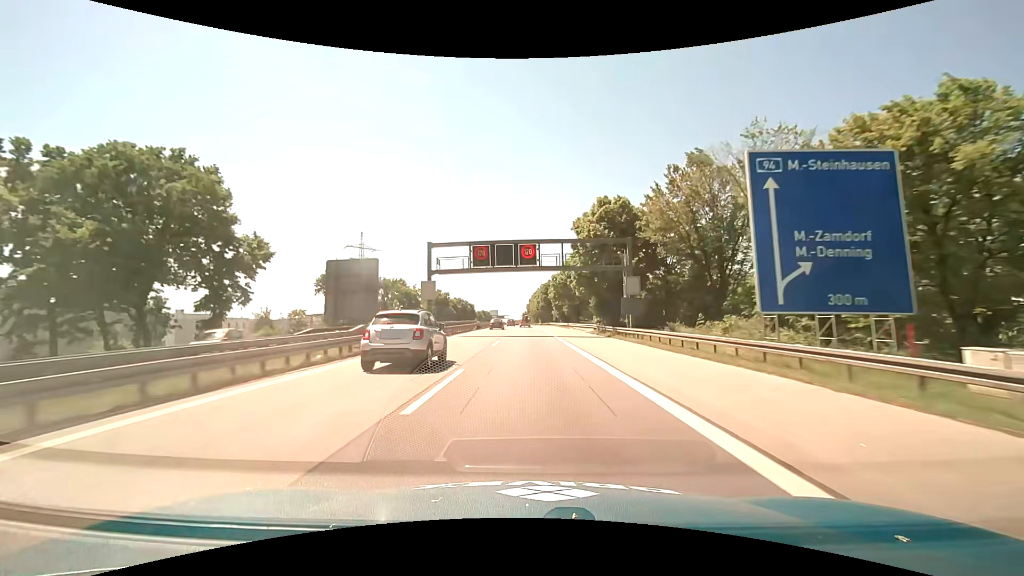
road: motorway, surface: asphalt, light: Day
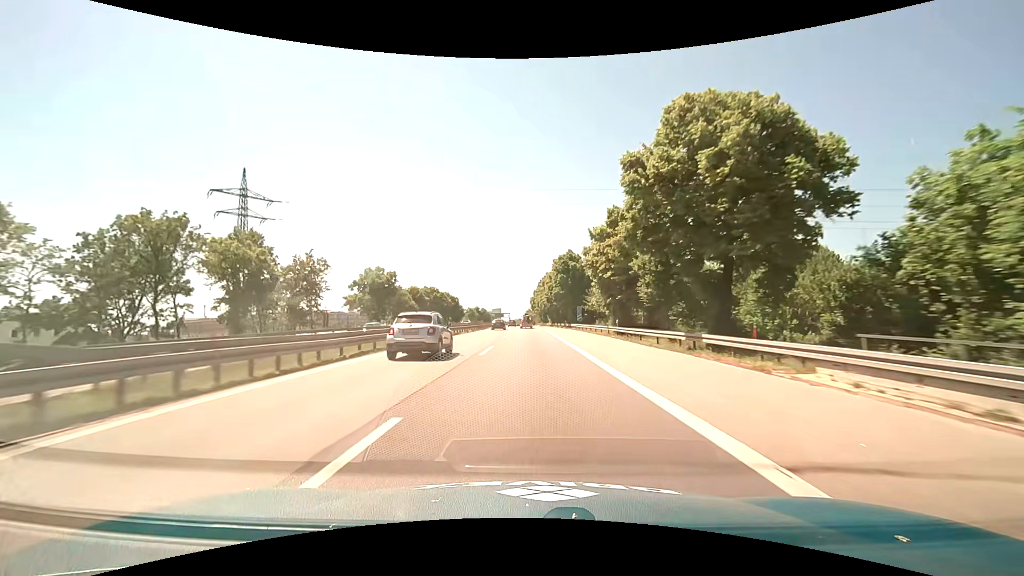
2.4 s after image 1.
(-0.4, +60.2) m; -1°
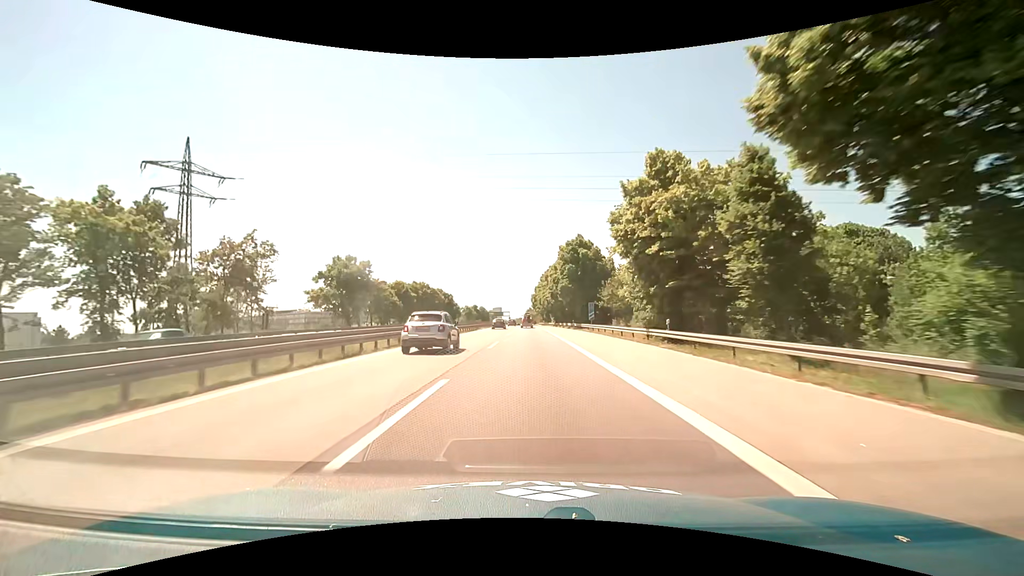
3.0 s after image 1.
(0.0, +13.8) m; 0°
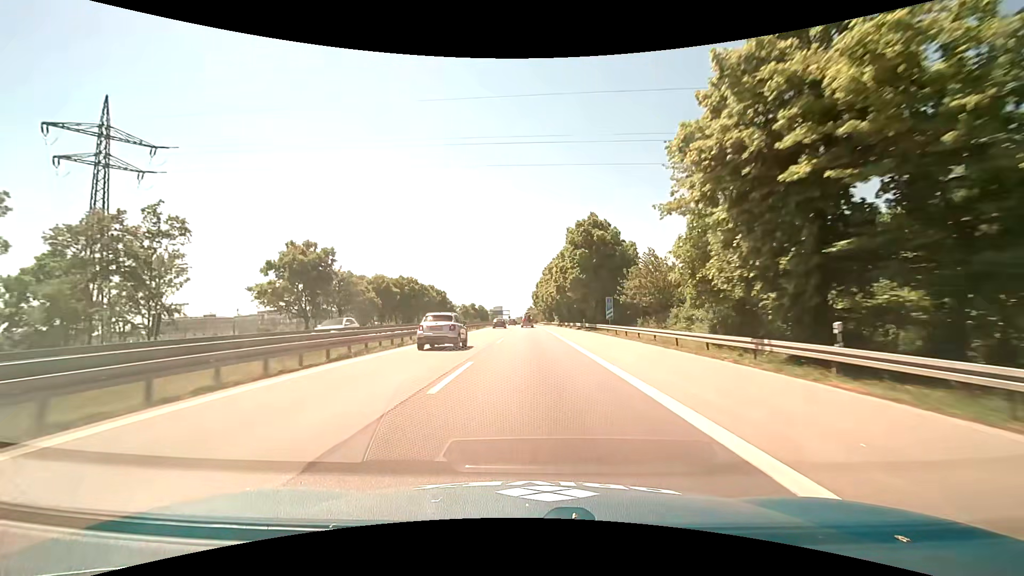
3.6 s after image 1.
(0.0, +13.5) m; 0°
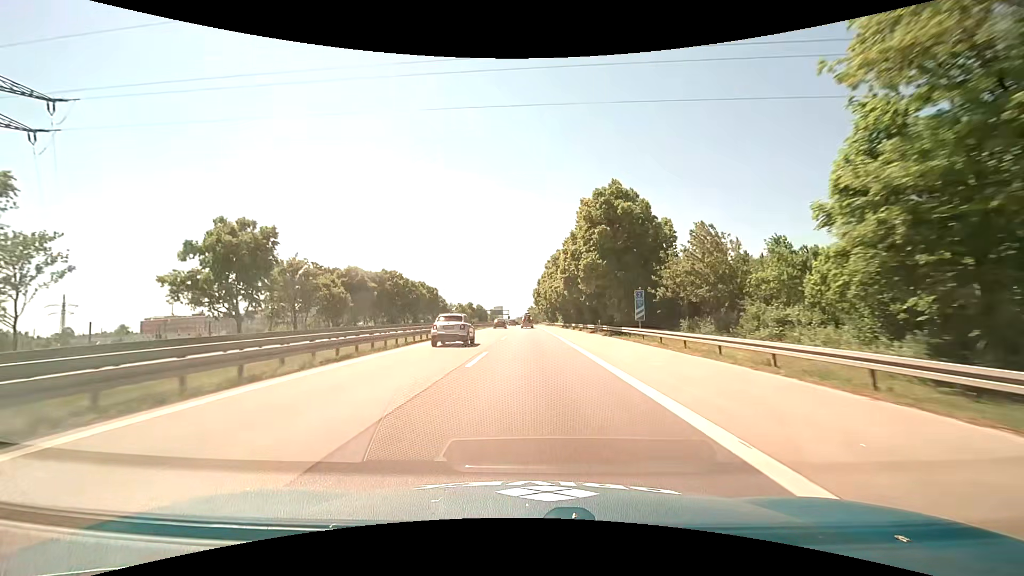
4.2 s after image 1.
(0.0, +13.2) m; 0°
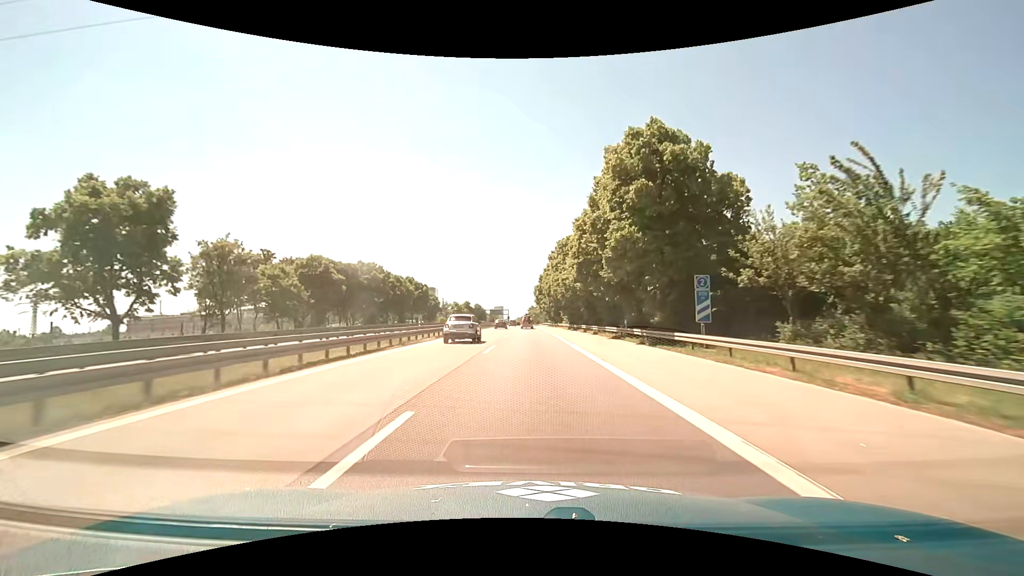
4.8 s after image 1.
(0.0, +12.9) m; 0°
